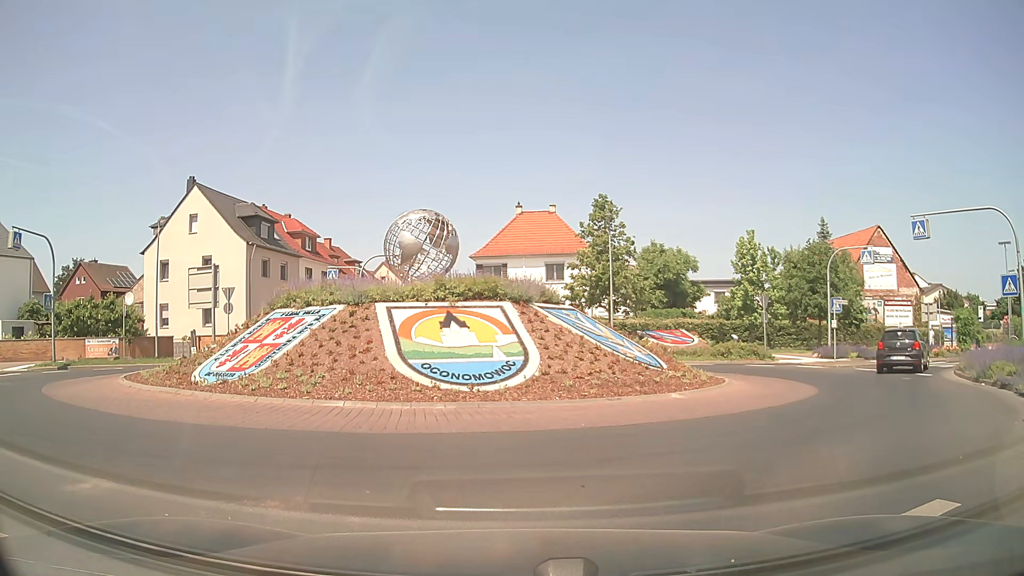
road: unclassified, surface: asphalt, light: Day
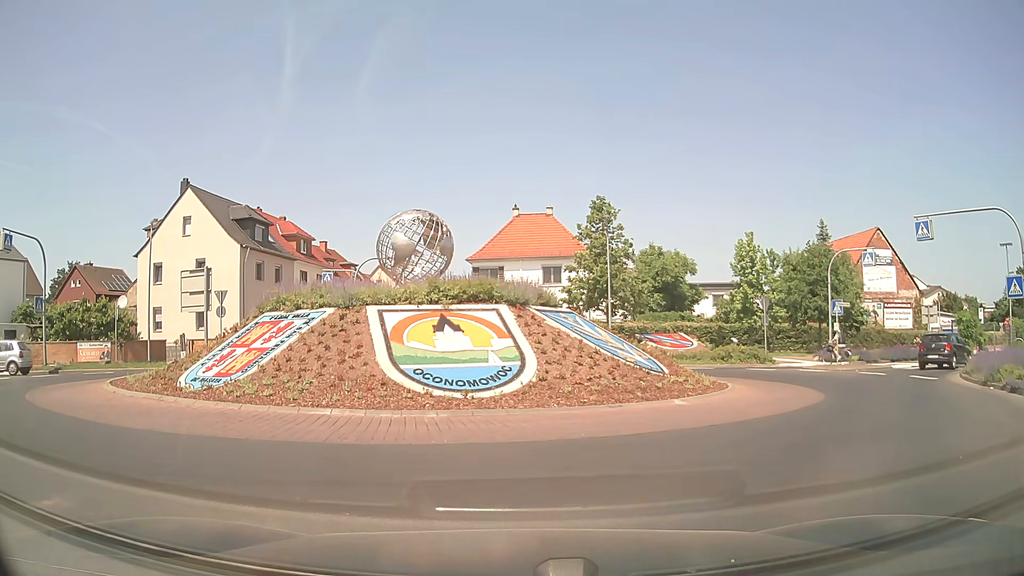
(0.0, +0.6) m; 0°
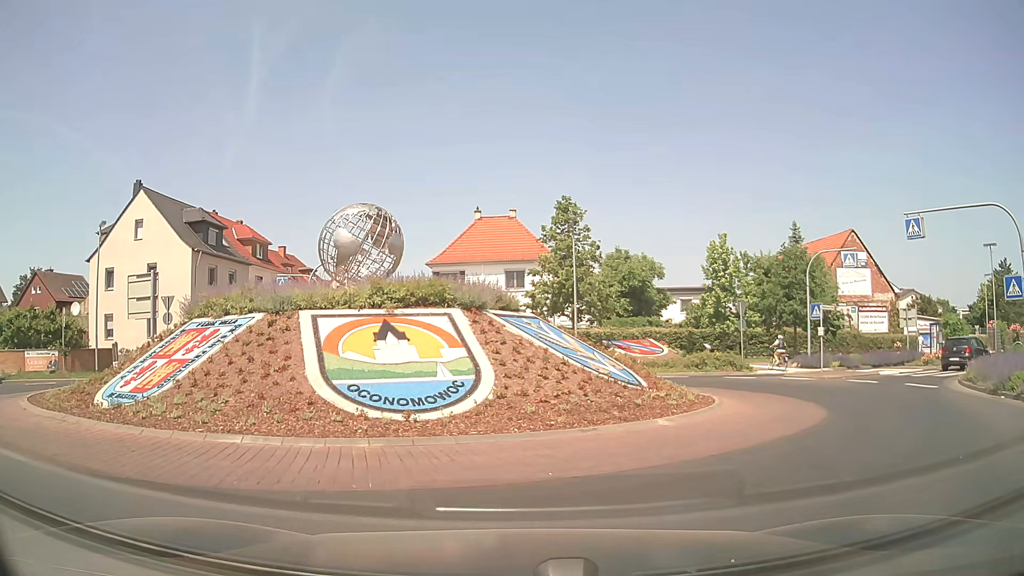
(+0.1, +2.0) m; +1°
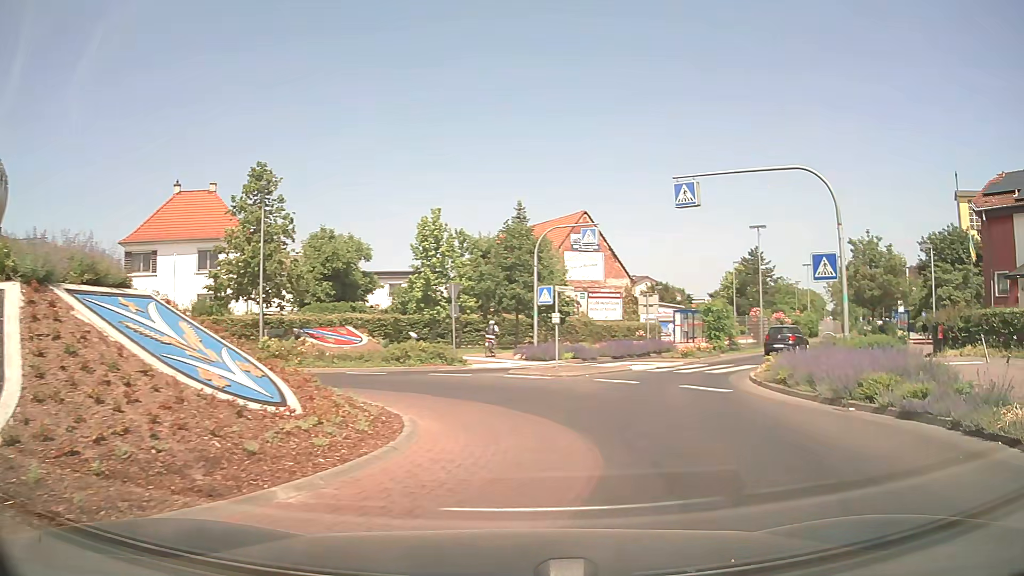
(+1.2, +5.1) m; +26°
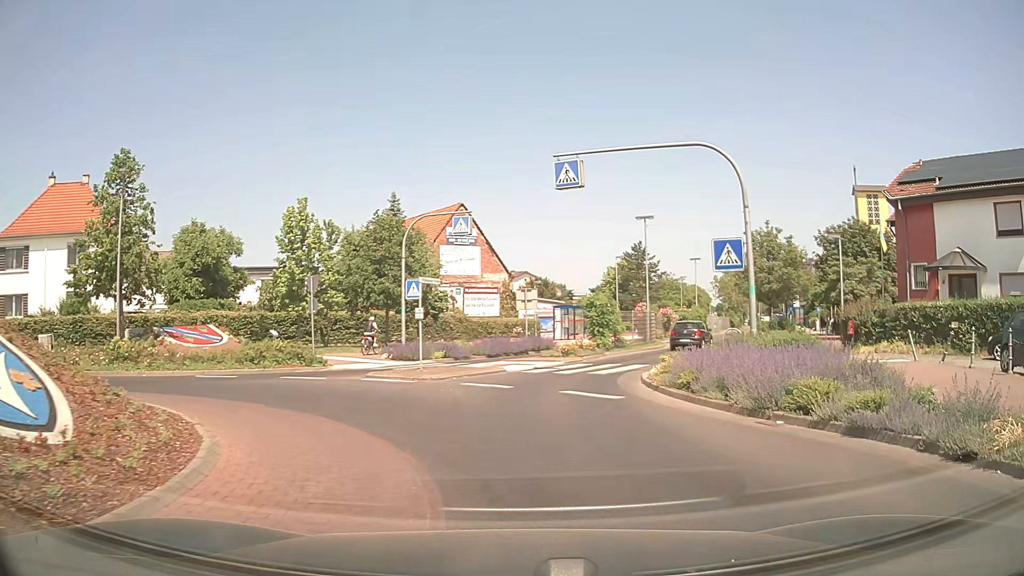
(+0.2, +2.4) m; +10°
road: secondary
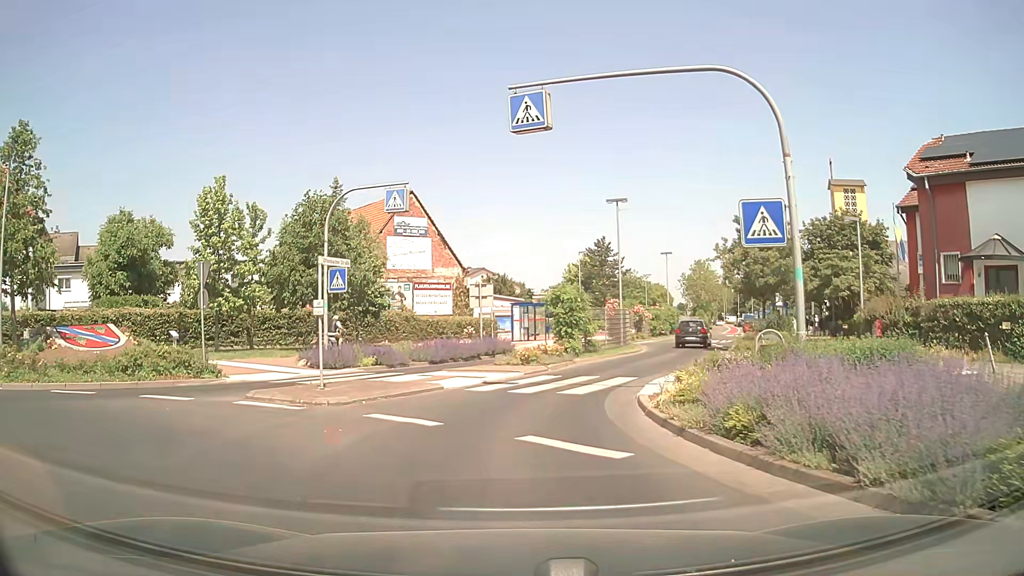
(+0.3, +5.6) m; +3°
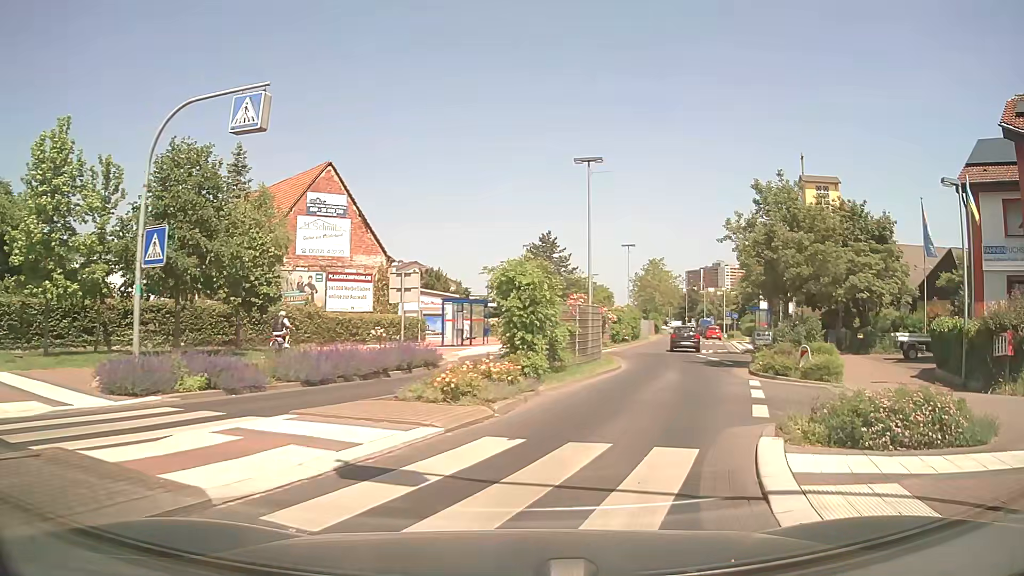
(+0.2, +9.4) m; +6°
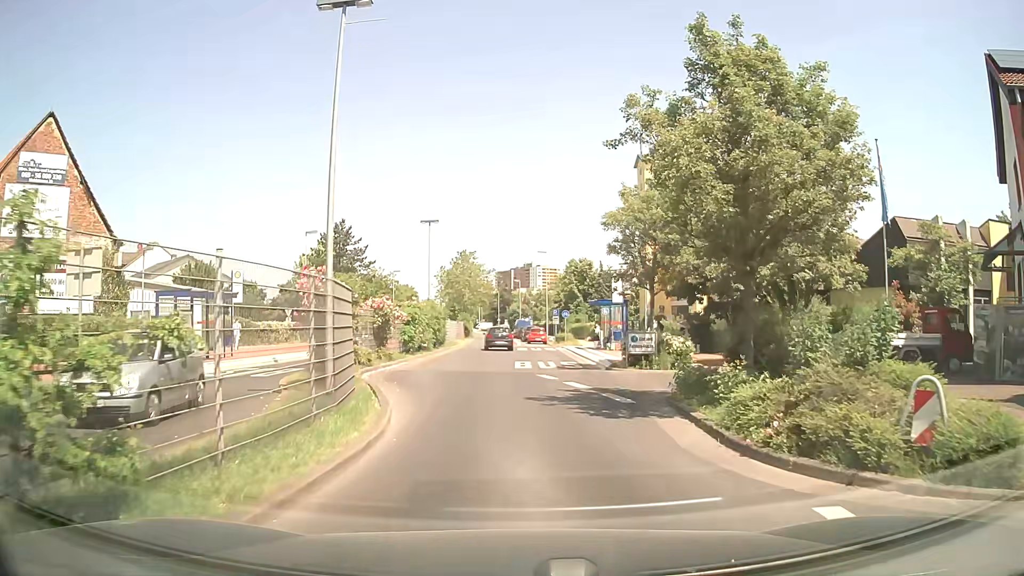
(+2.1, +13.1) m; +17°
(0, +10) (-1, +20) (-2, +30) (-2, +40) (-3, +50) (-3, +60) (-4, +70) (-4, +80) (-5, +90) (-5, +100) m
